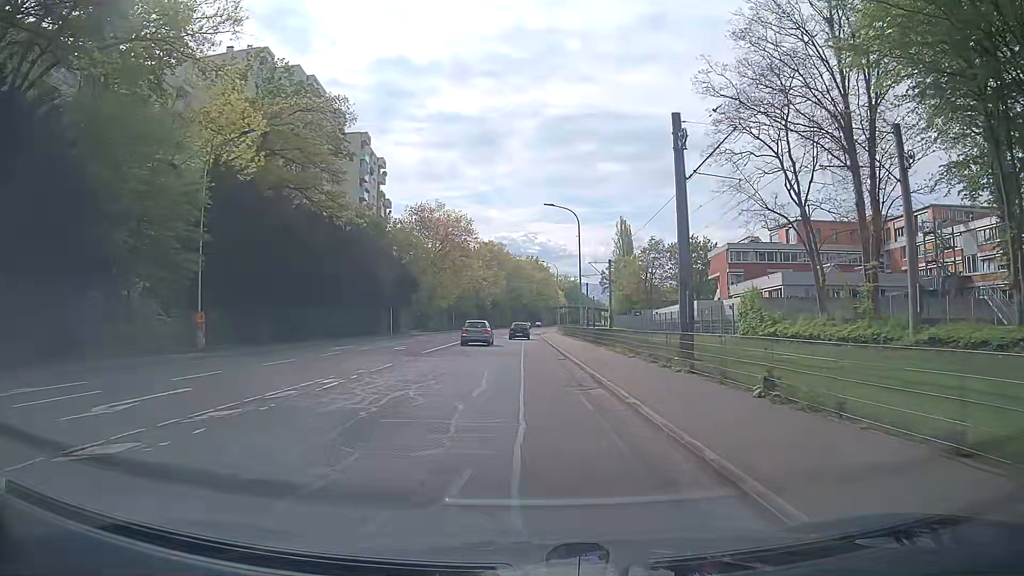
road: secondary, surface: asphalt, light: Day
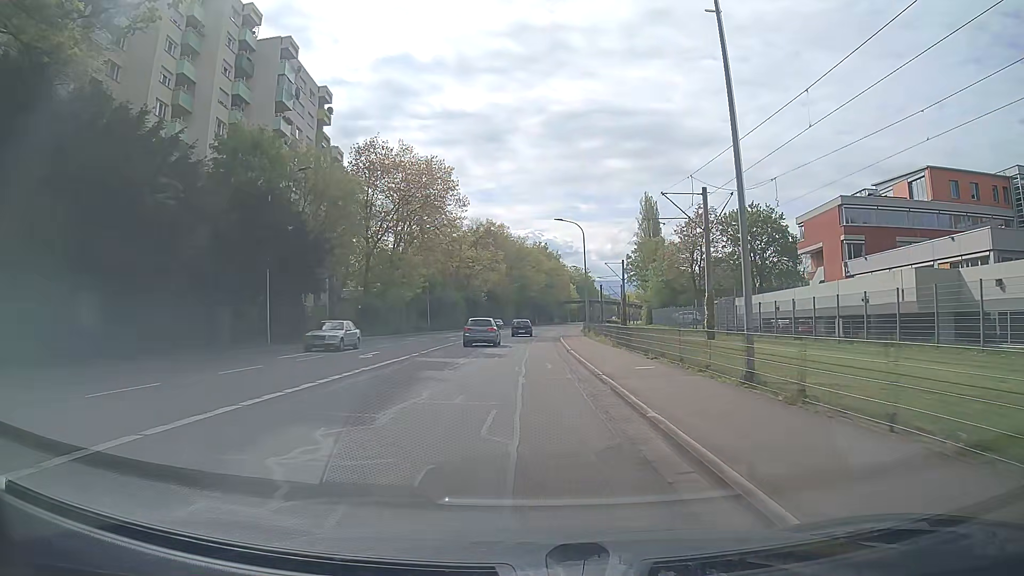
(-0.3, +34.1) m; -1°
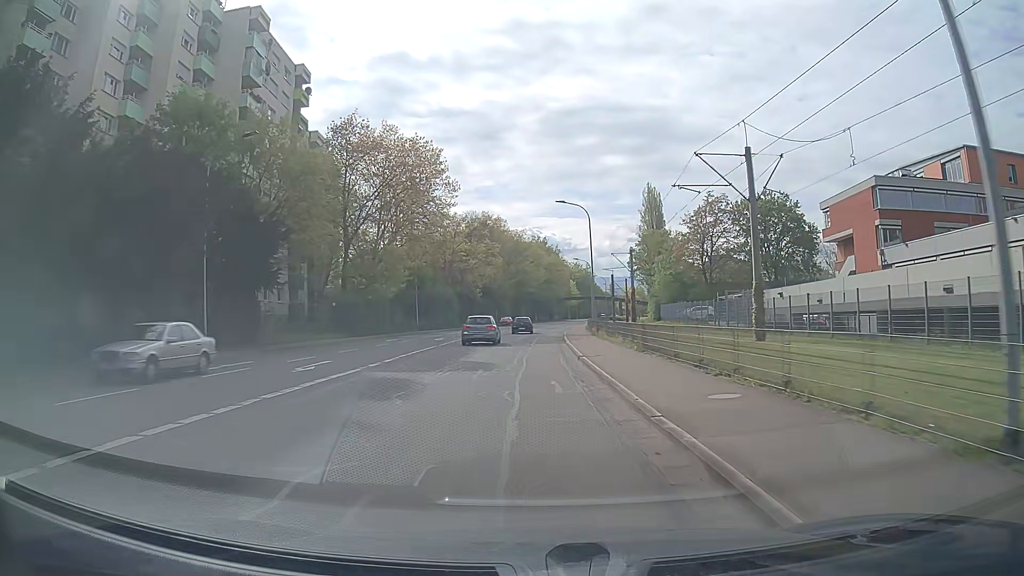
(+0.1, +7.0) m; +1°
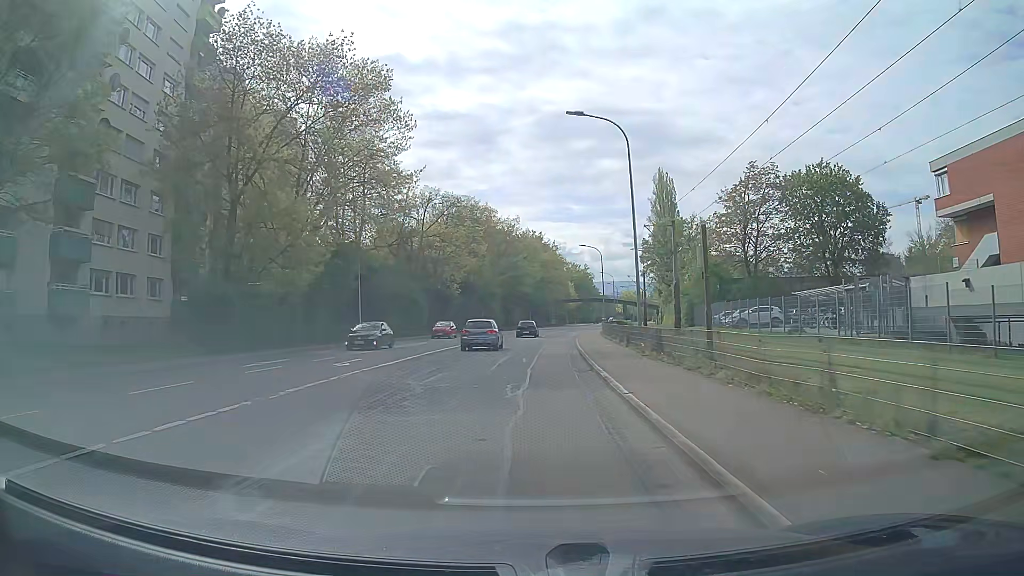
(0.0, +21.6) m; +1°
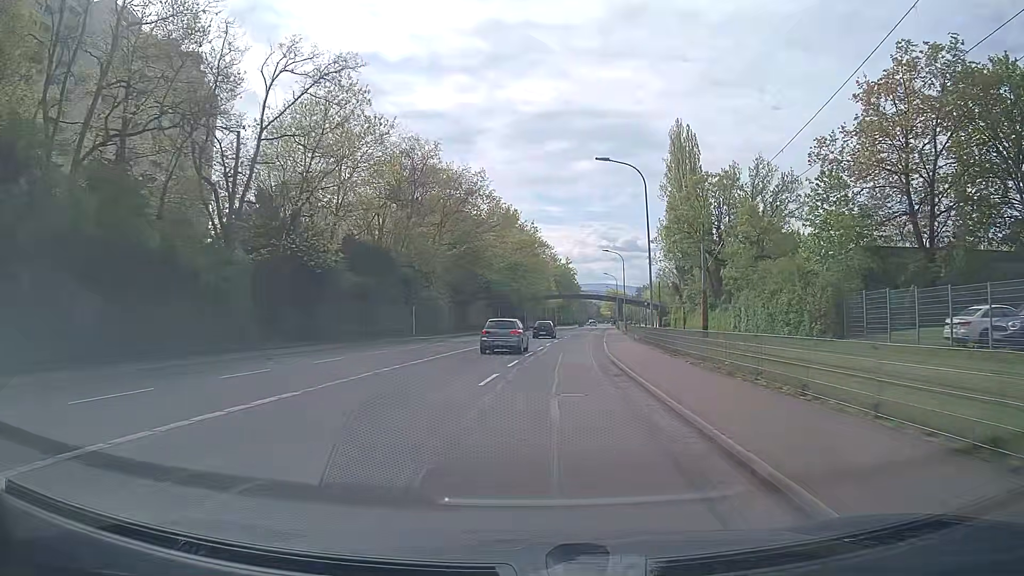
(+0.4, +38.5) m; +1°
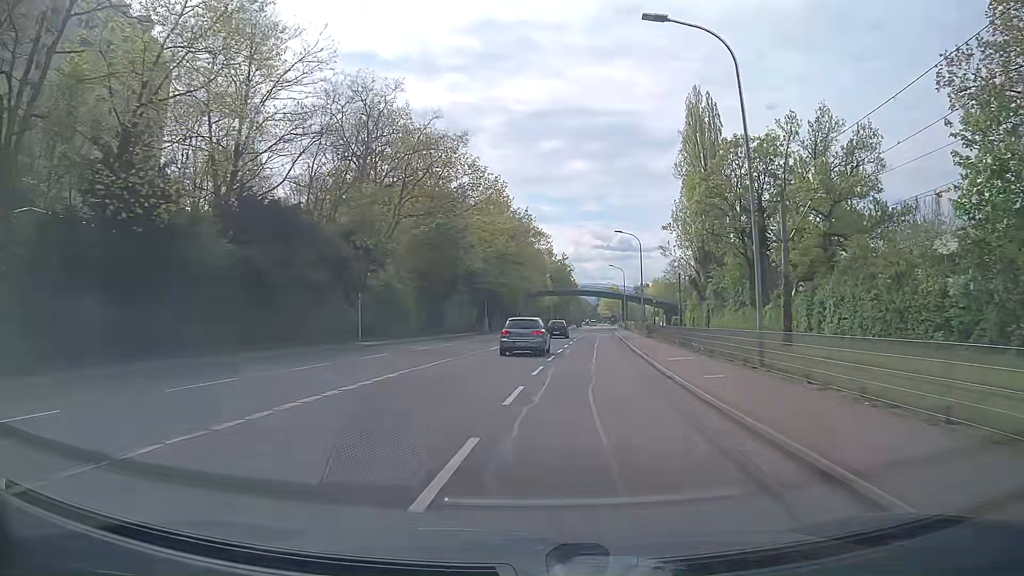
(+0.2, +15.9) m; +1°
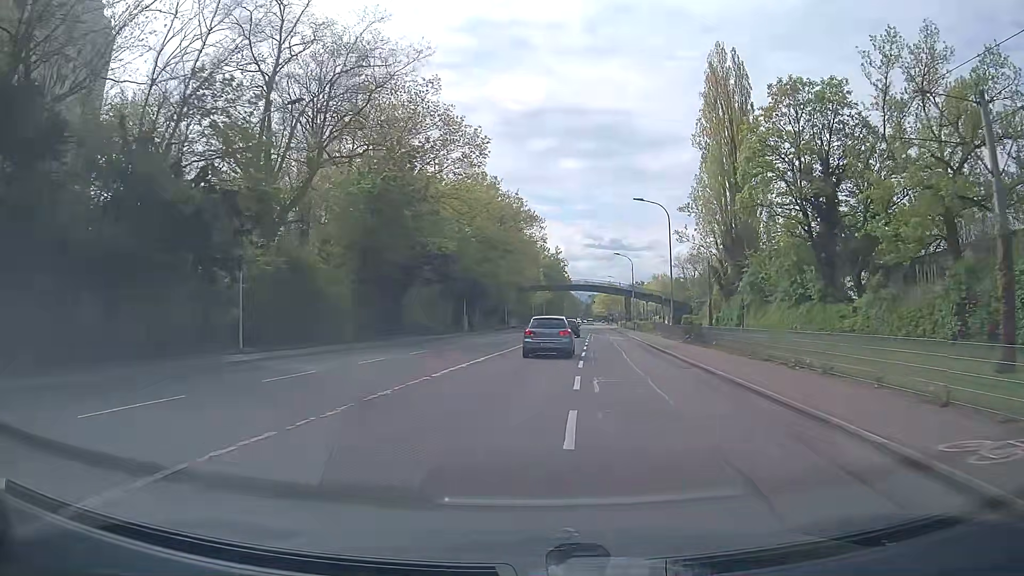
(+0.1, +15.9) m; +1°
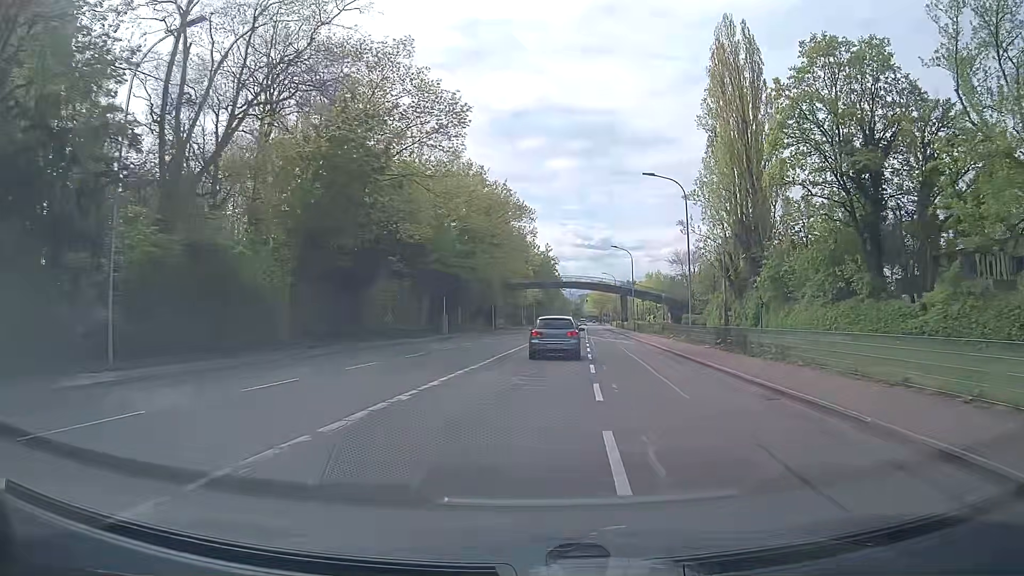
(0.0, +7.9) m; 0°
